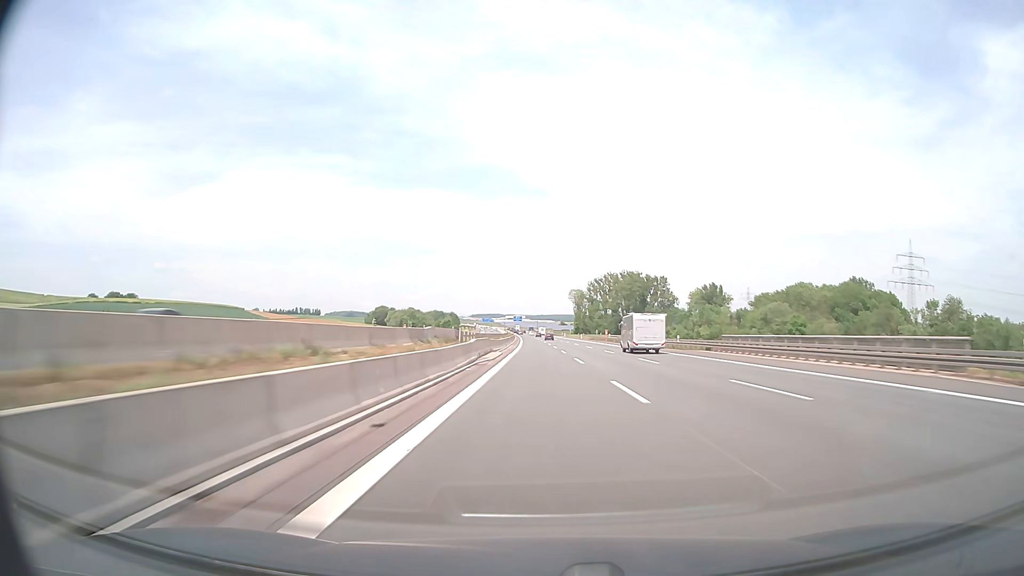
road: motorway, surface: asphalt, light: Day
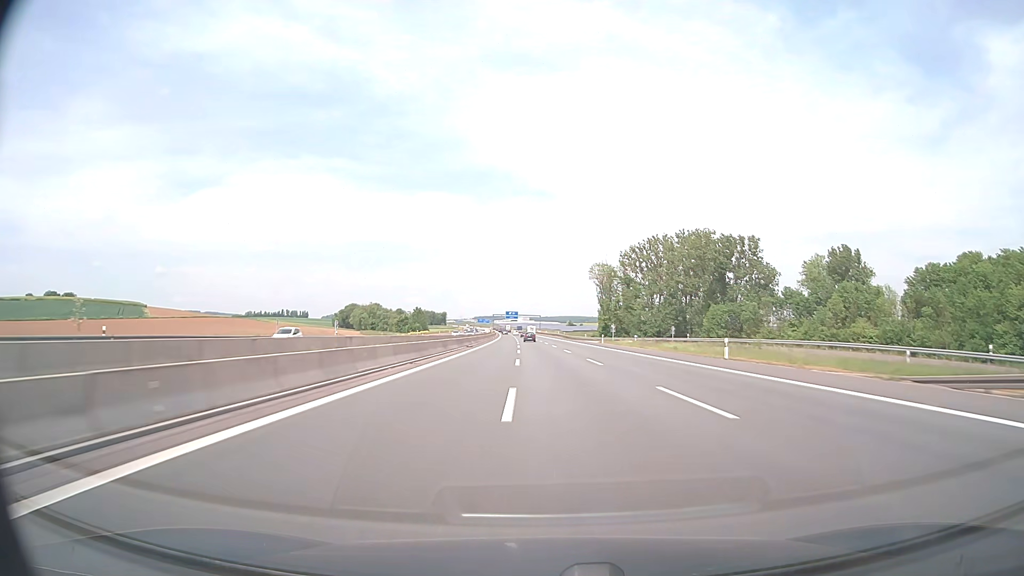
(-0.1, +128.1) m; 0°
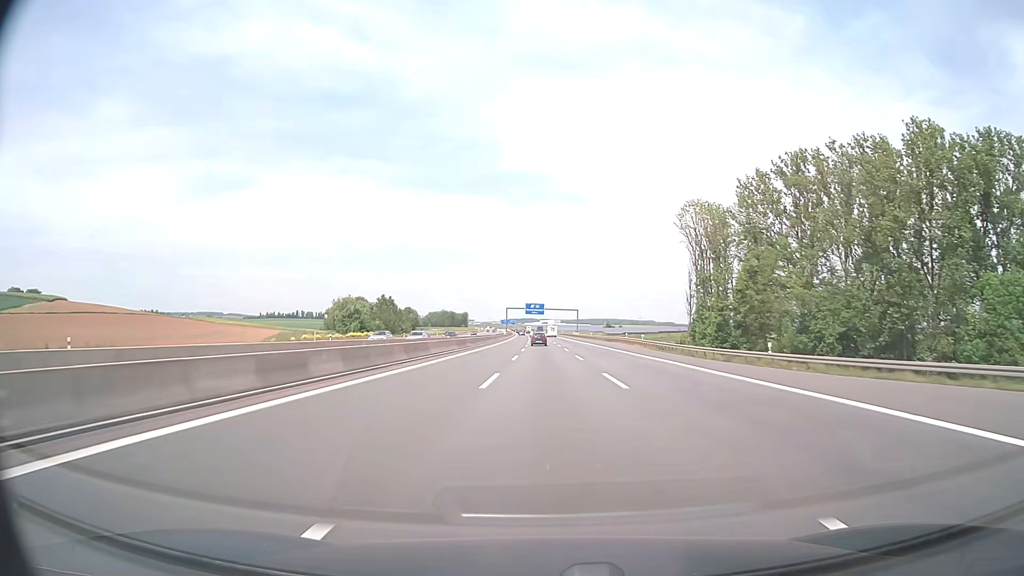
(-2.5, +100.9) m; -3°
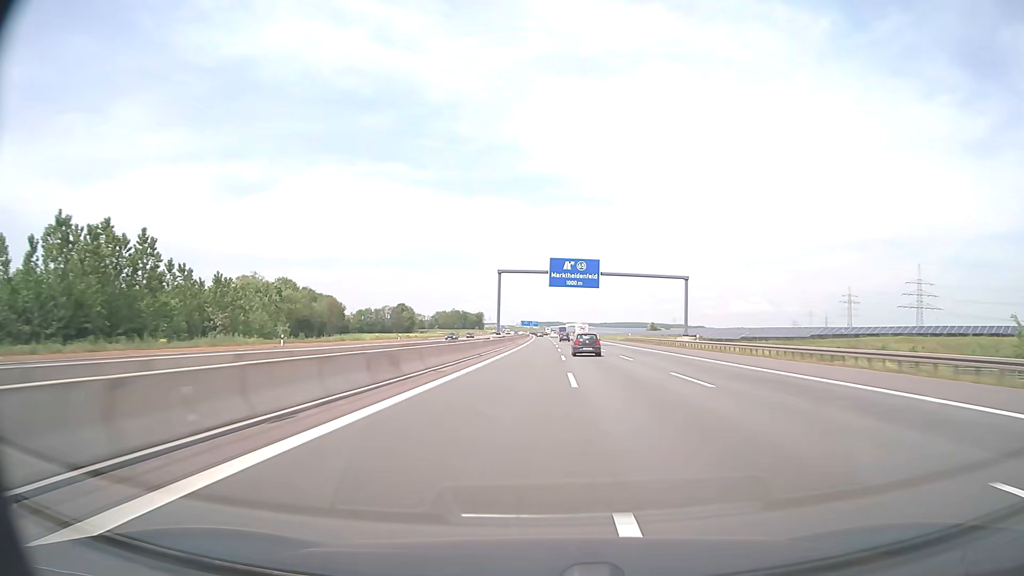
(-3.1, +124.7) m; -2°
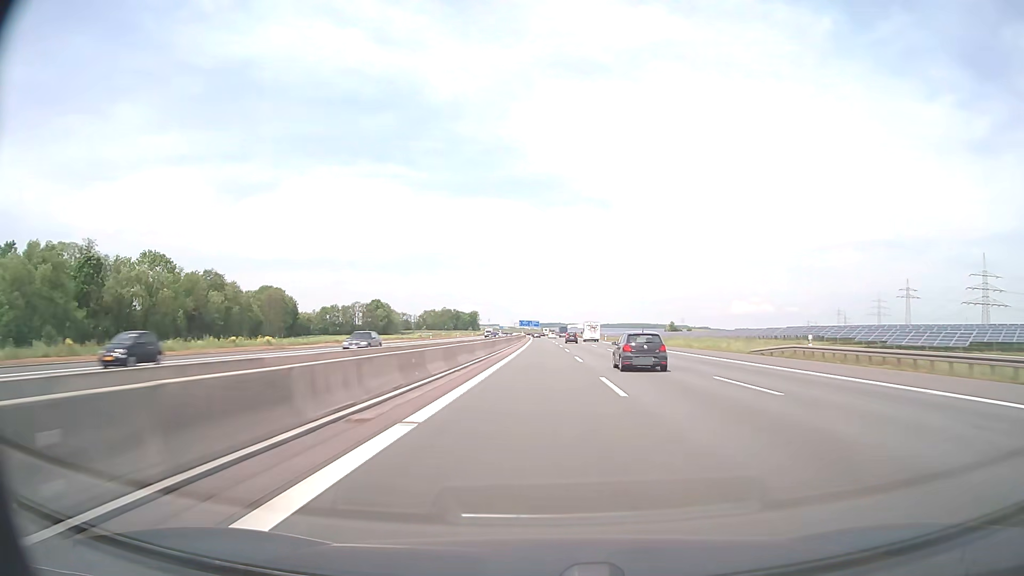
(0.0, +74.0) m; 0°
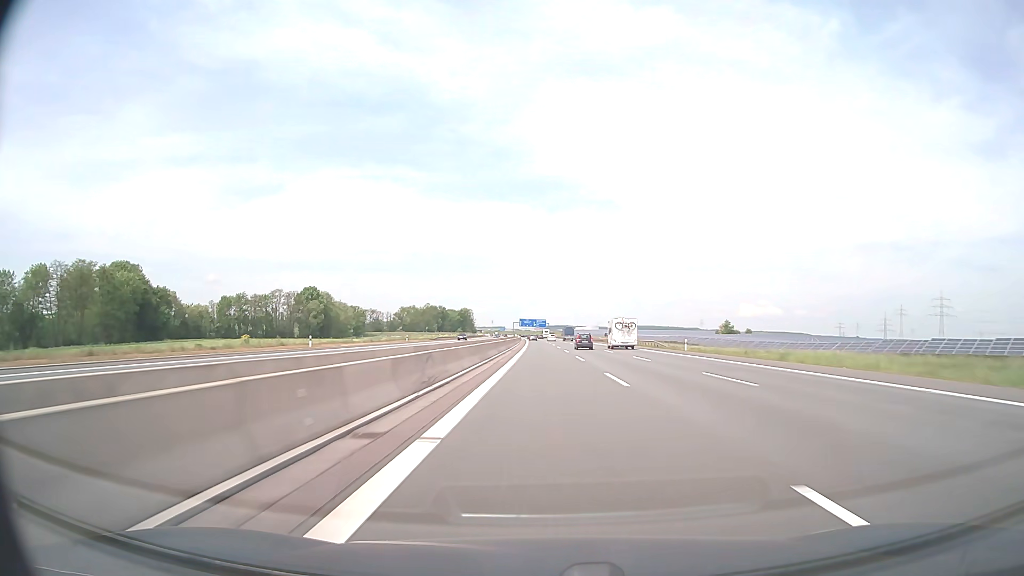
(-0.6, +121.9) m; -1°
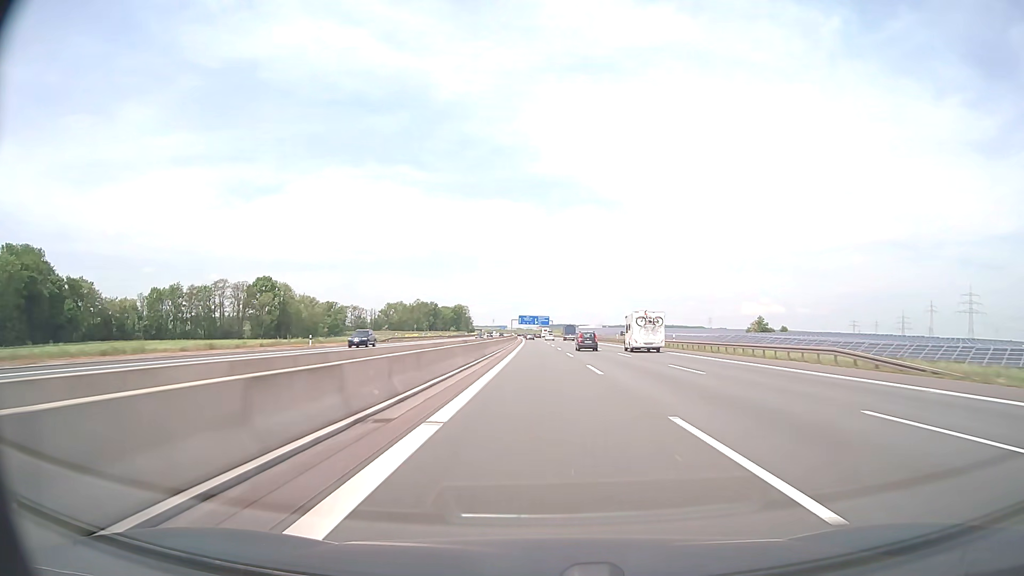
(0.0, +48.6) m; 0°
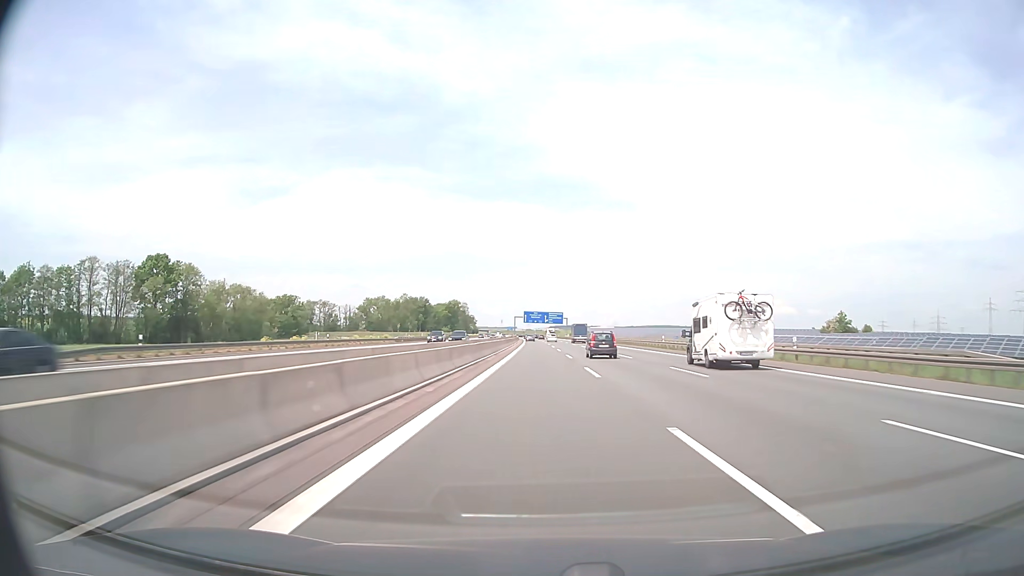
(-0.6, +72.7) m; -1°
(0, +10) (0, +20) (0, +30) (0, +40) (0, +50) (0, +60) (-1, +70) (-1, +80) (-1, +90) (-1, +100) m
